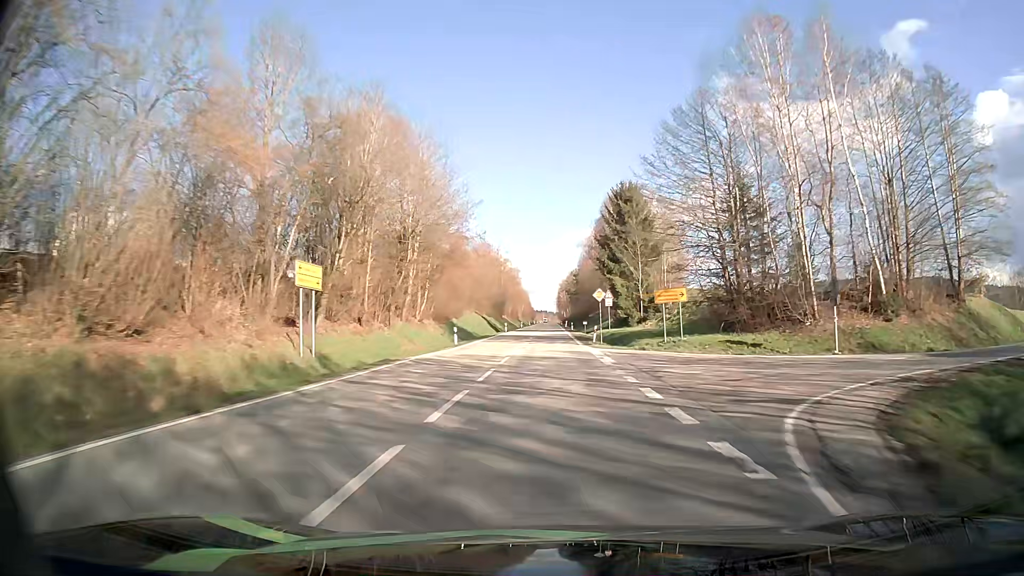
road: secondary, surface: asphalt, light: Day
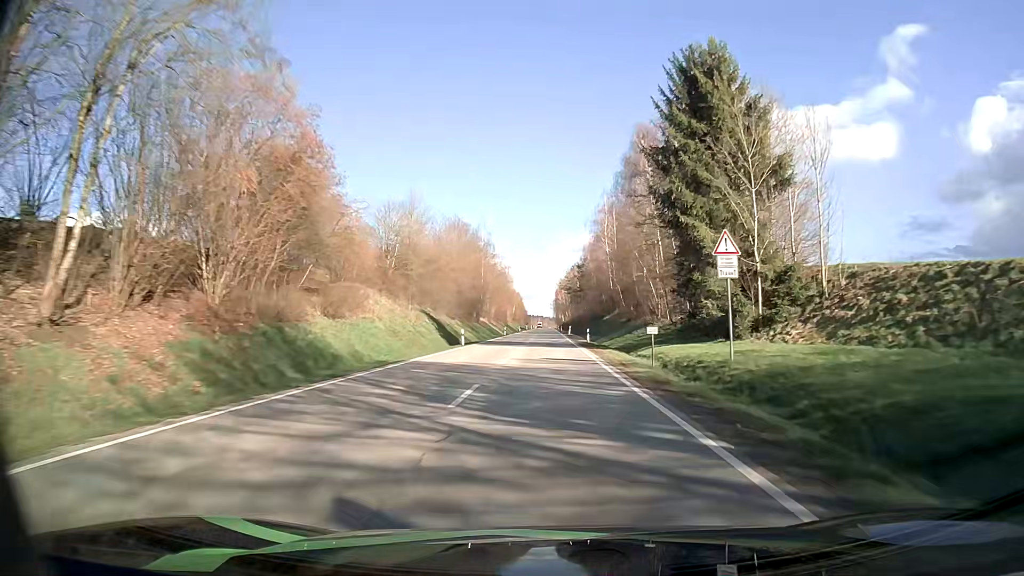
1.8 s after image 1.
(+0.1, +41.1) m; +1°
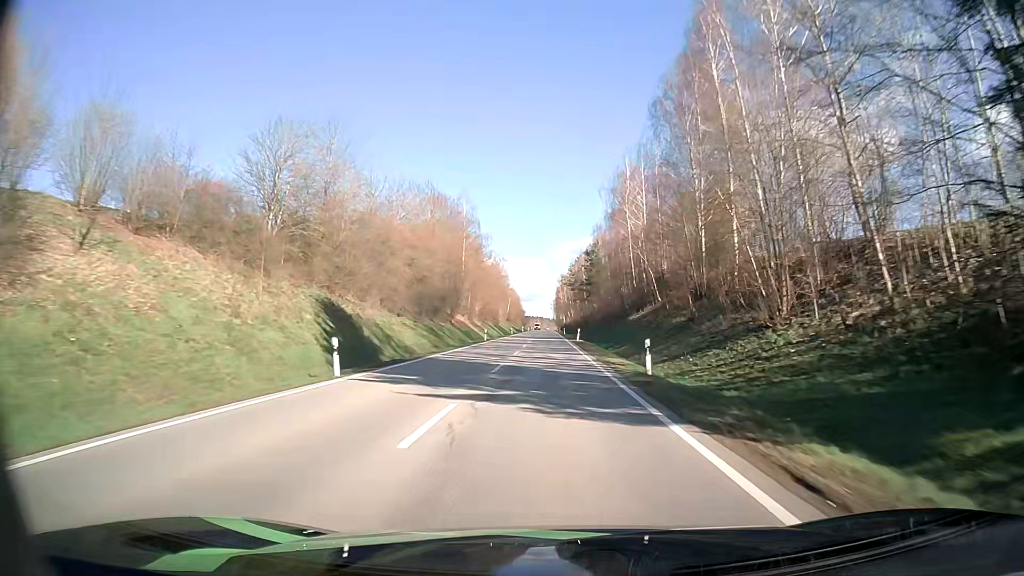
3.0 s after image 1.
(0.0, +27.8) m; 0°
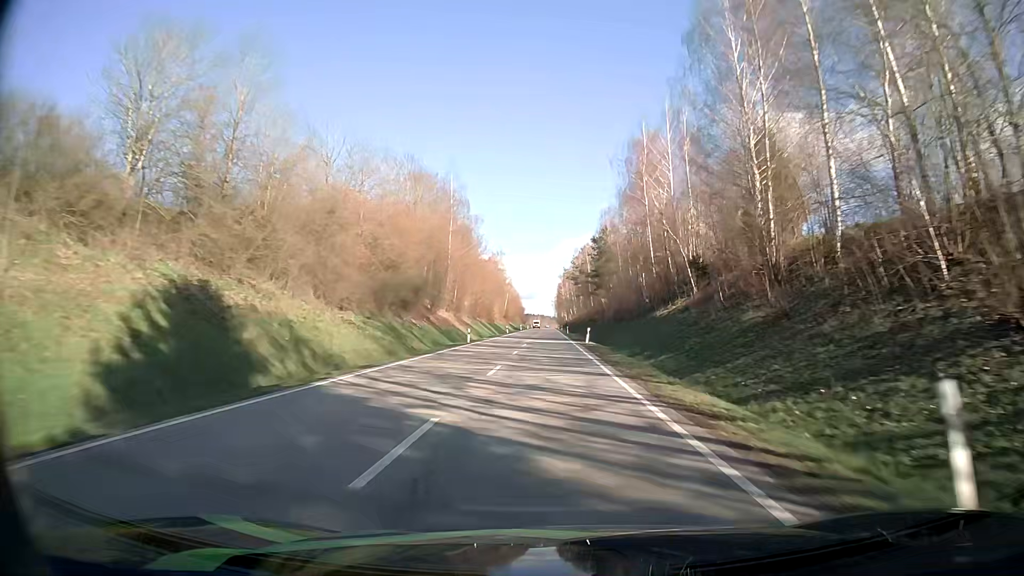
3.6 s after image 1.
(-0.1, +14.0) m; 0°
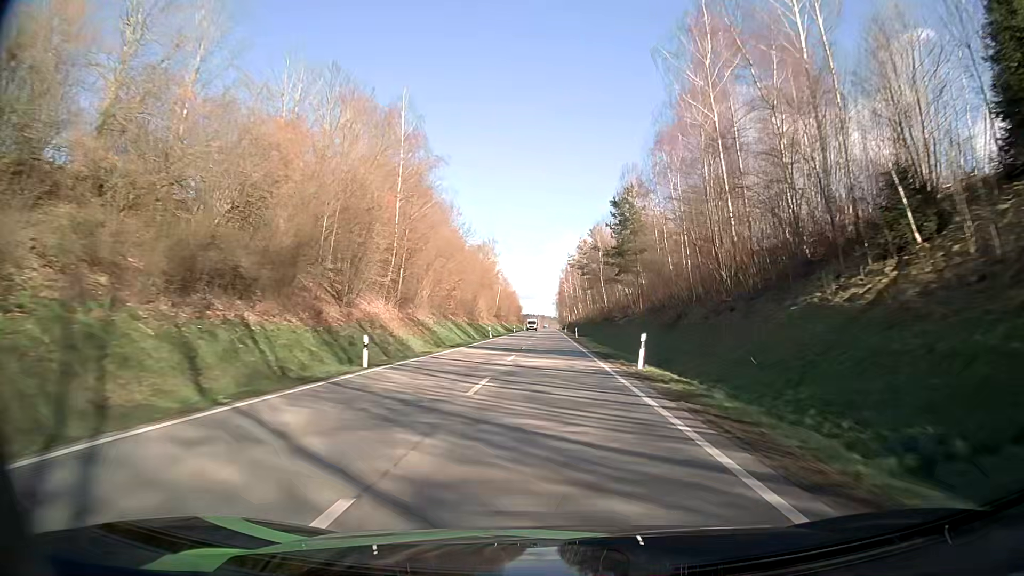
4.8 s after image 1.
(0.0, +28.5) m; 0°
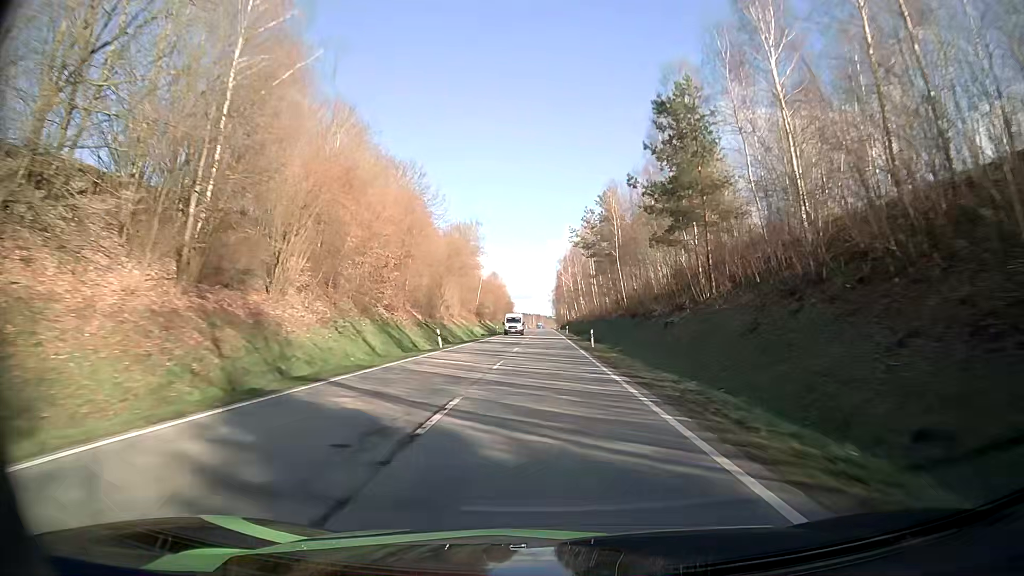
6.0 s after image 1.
(+0.1, +29.1) m; +1°
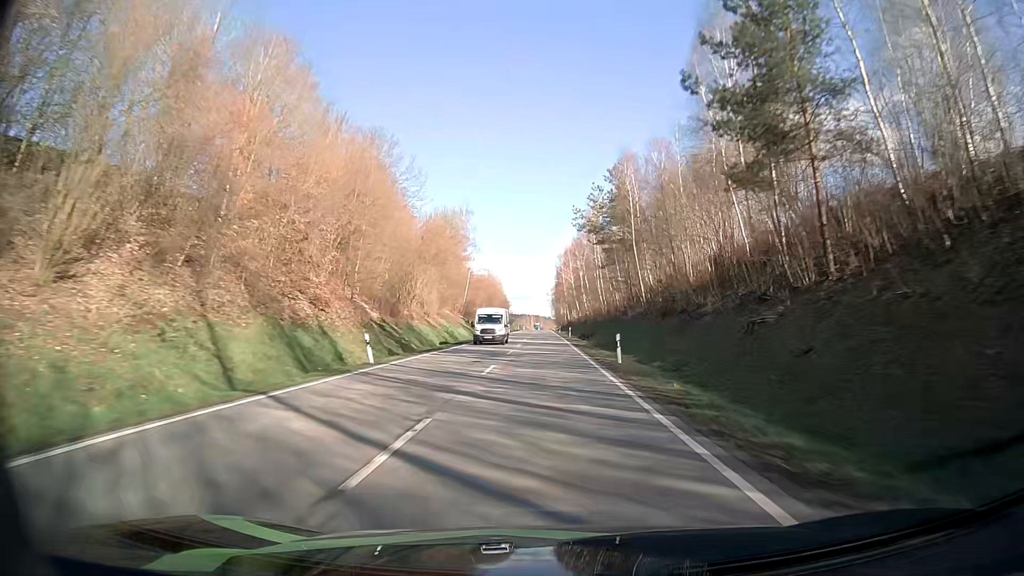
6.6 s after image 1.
(-0.1, +14.8) m; 0°
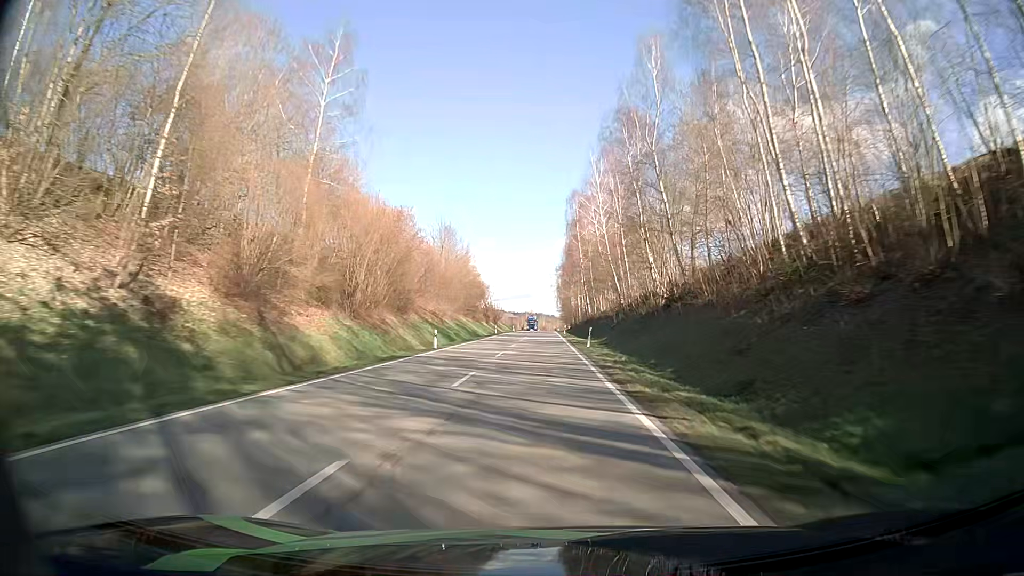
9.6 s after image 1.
(-0.1, +76.0) m; 0°
(0, +10) (0, +20) (0, +30) (0, +40) (0, +50) (0, +60) (-1, +70) (-1, +80) (-1, +90) (-1, +100) m
